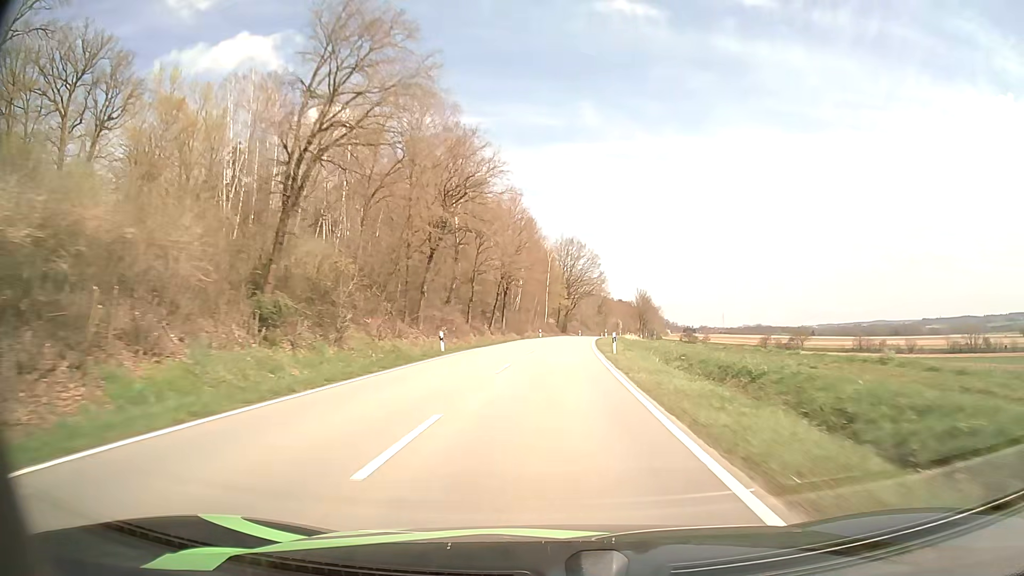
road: tertiary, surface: asphalt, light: Day
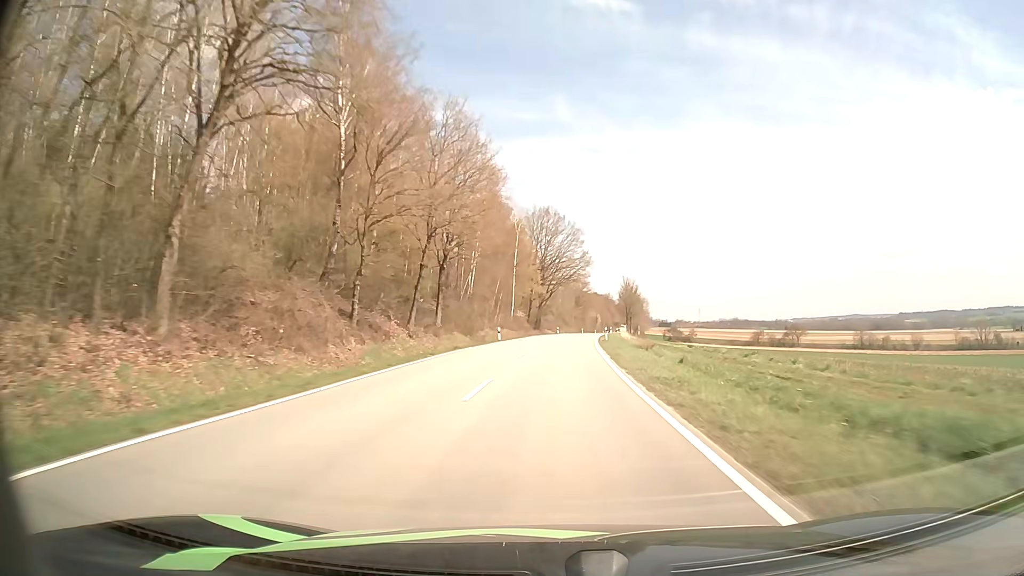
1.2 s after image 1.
(+0.6, +31.0) m; +2°
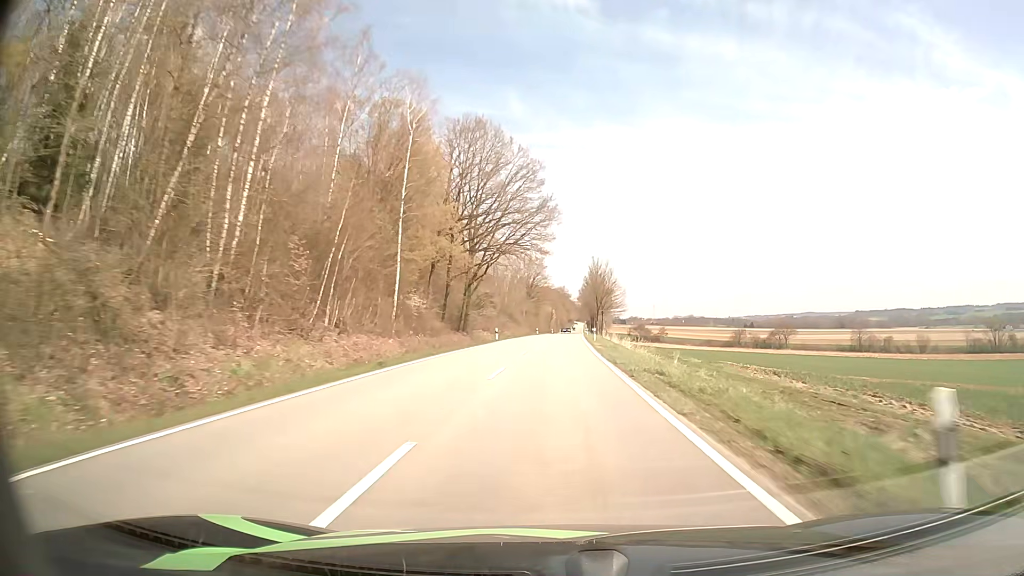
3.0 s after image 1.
(+1.9, +45.7) m; +4°
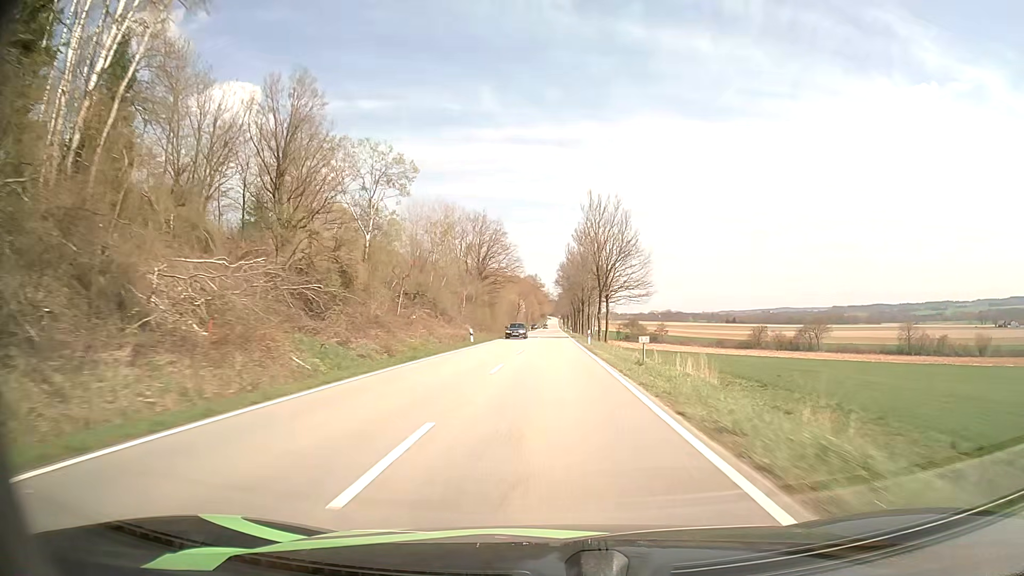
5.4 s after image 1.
(+1.8, +60.7) m; +2°
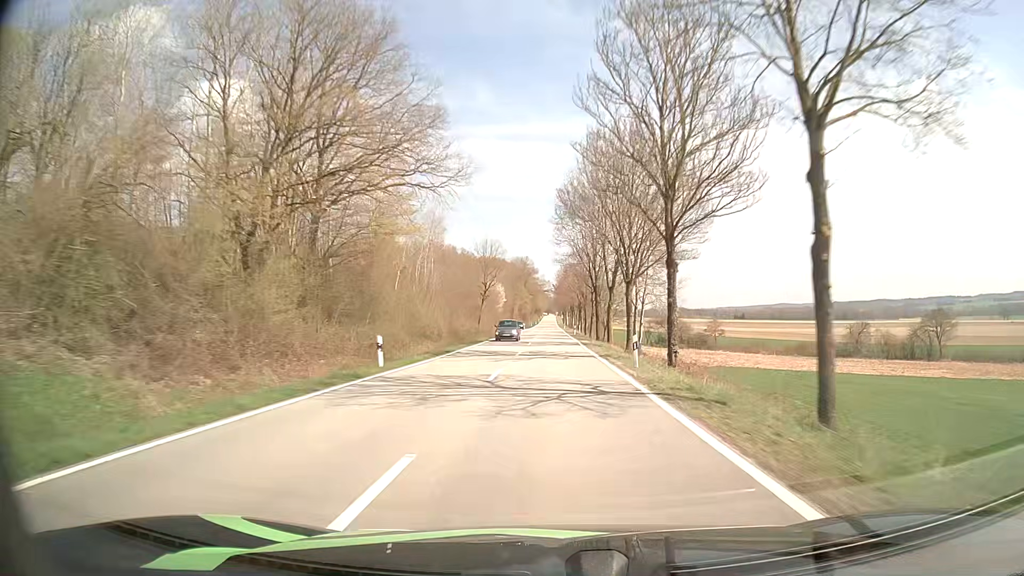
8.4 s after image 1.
(+0.8, +76.8) m; +1°
